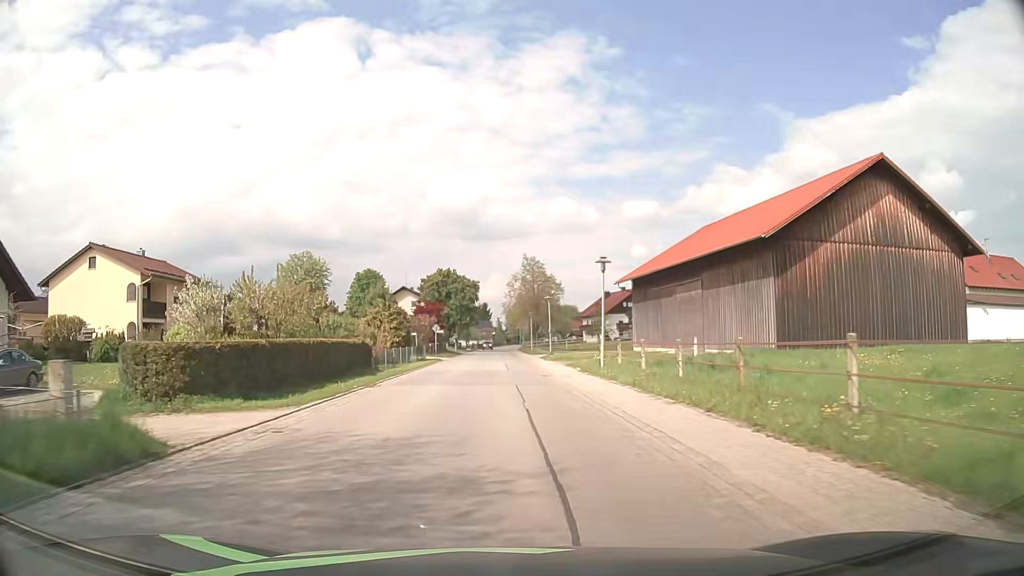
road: secondary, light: Day
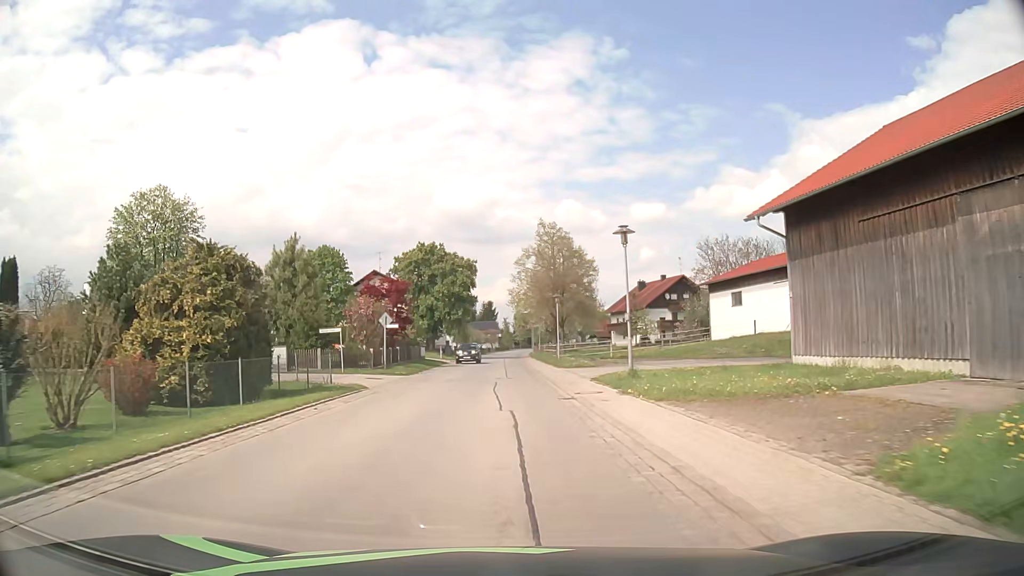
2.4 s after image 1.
(-0.3, +30.4) m; -1°
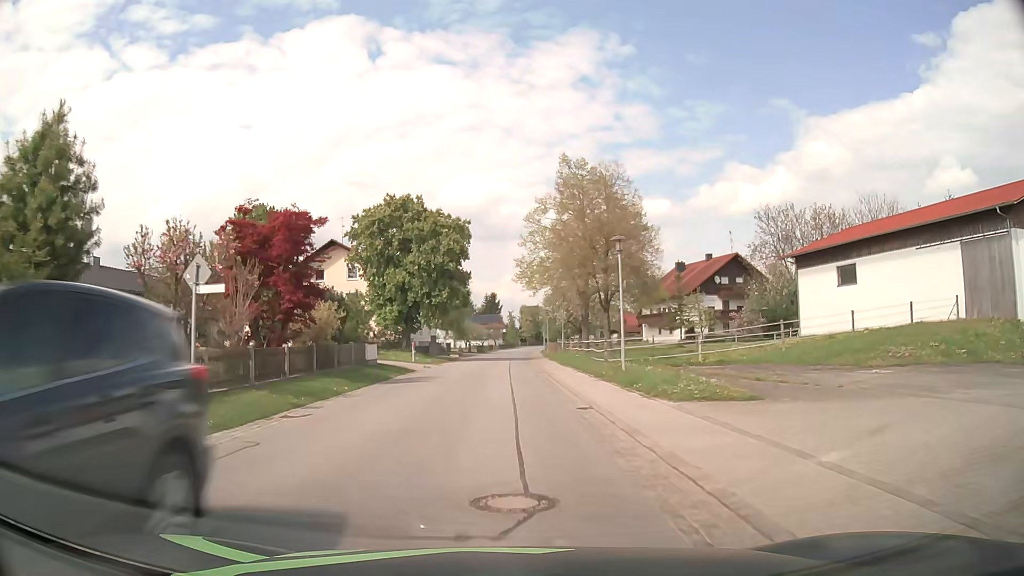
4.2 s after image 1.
(0.0, +22.8) m; 0°
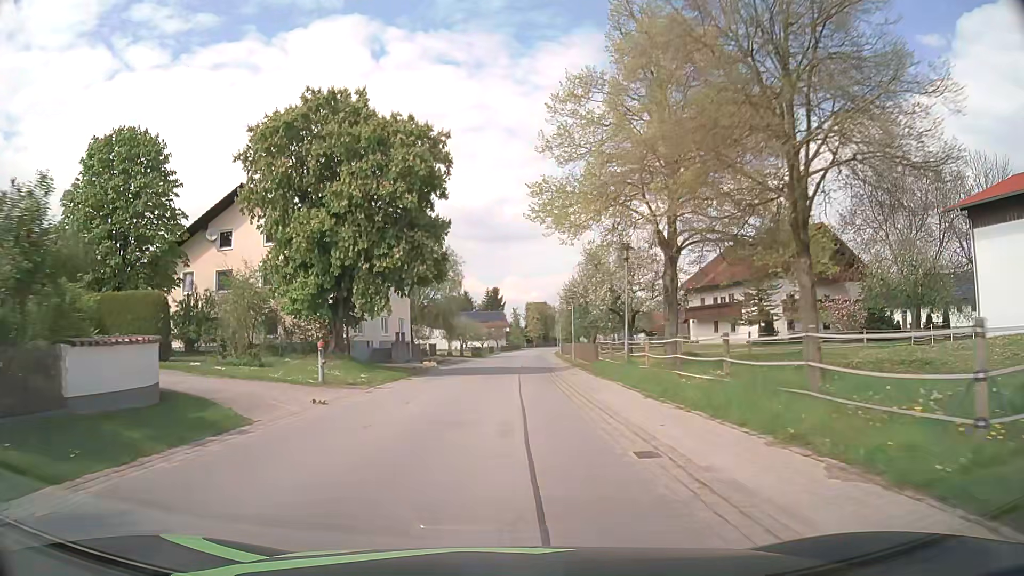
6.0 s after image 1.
(-0.2, +22.8) m; 0°
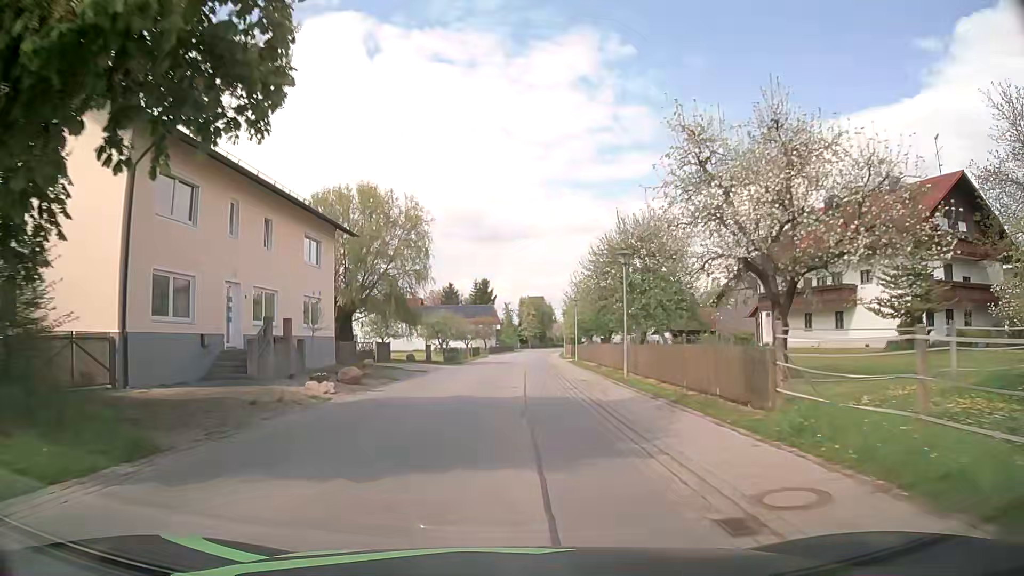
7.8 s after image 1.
(-0.1, +22.8) m; 0°
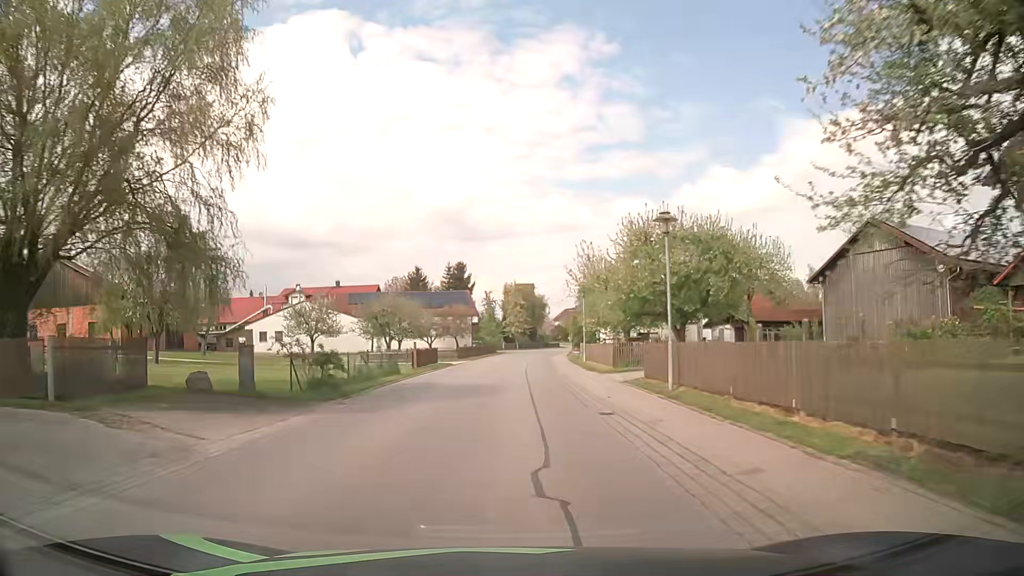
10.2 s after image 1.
(+0.3, +30.4) m; +1°
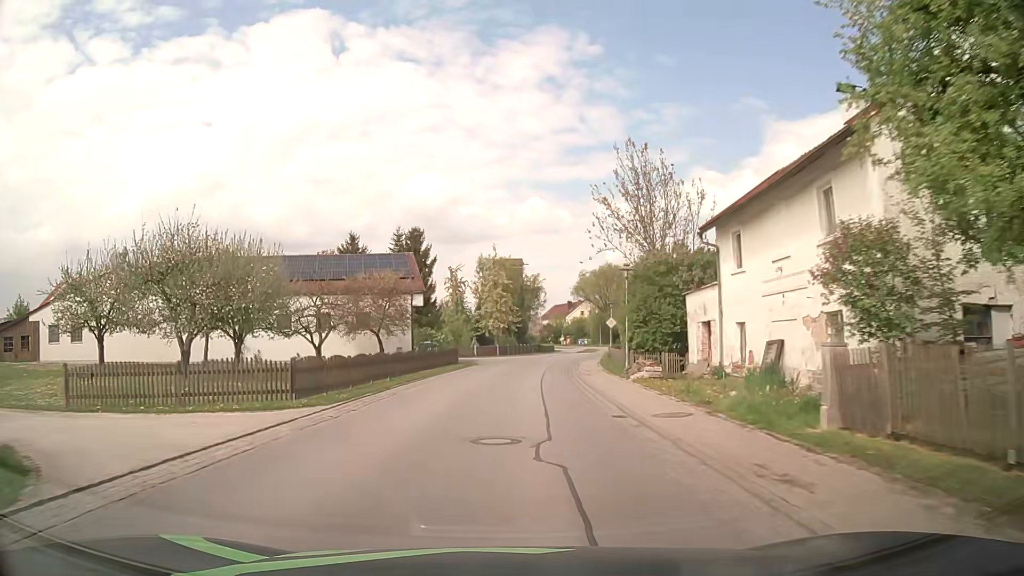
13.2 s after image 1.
(+0.6, +38.0) m; +2°
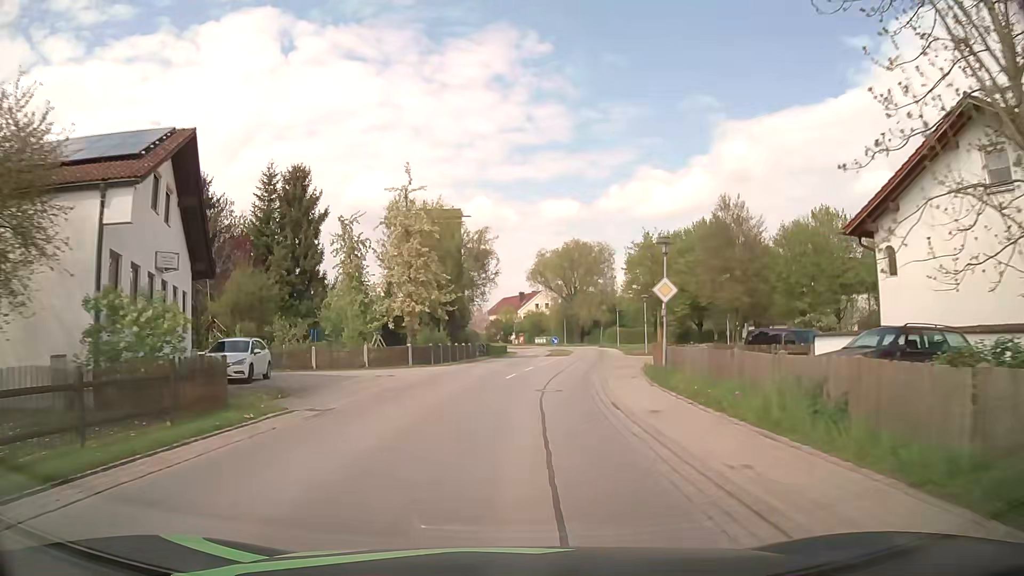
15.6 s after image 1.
(+1.0, +30.4) m; +5°
(0, +10) (+1, +20) (+2, +30) (+3, +40) (+5, +50) (+7, +59) (+8, +69) (+9, +79) (+8, +89) (+6, +99) m
